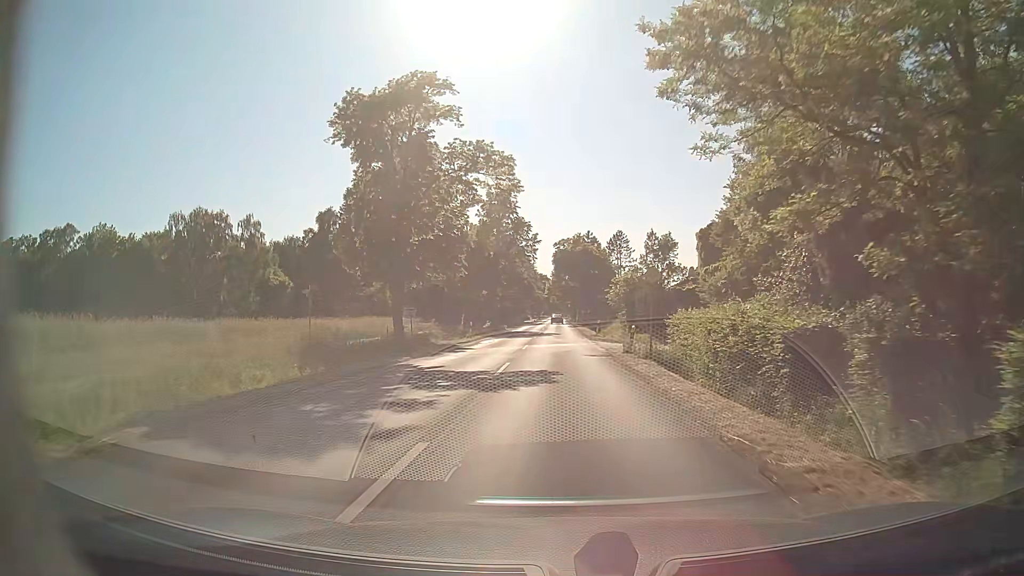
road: secondary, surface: asphalt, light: Day
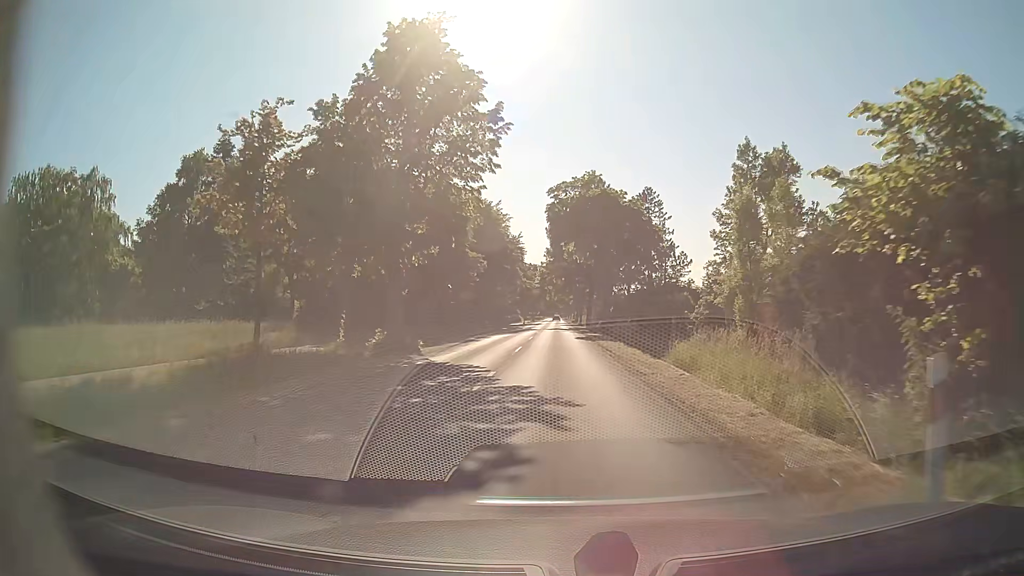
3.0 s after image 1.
(+0.2, +39.7) m; 0°
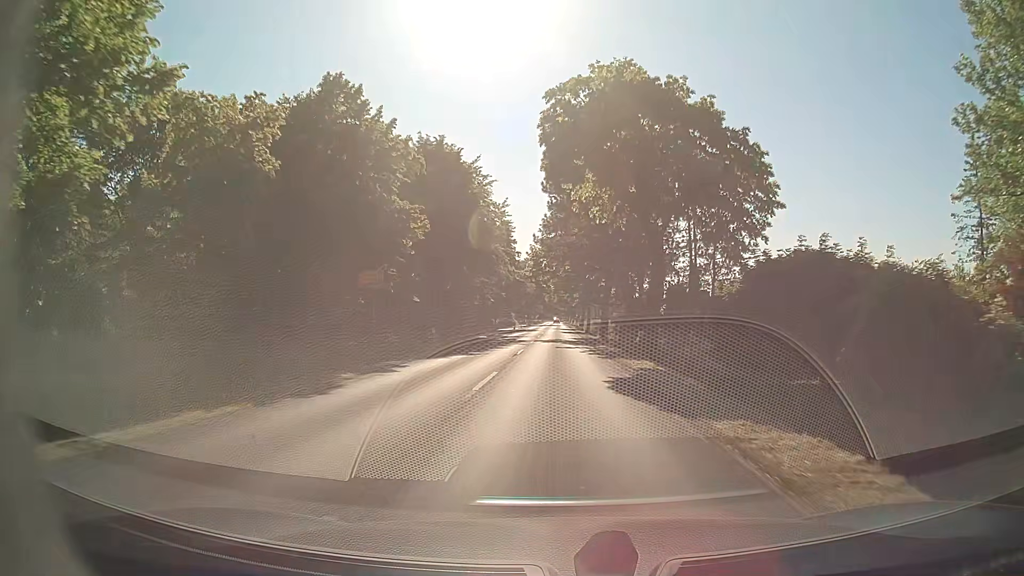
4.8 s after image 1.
(+0.1, +24.2) m; 0°
